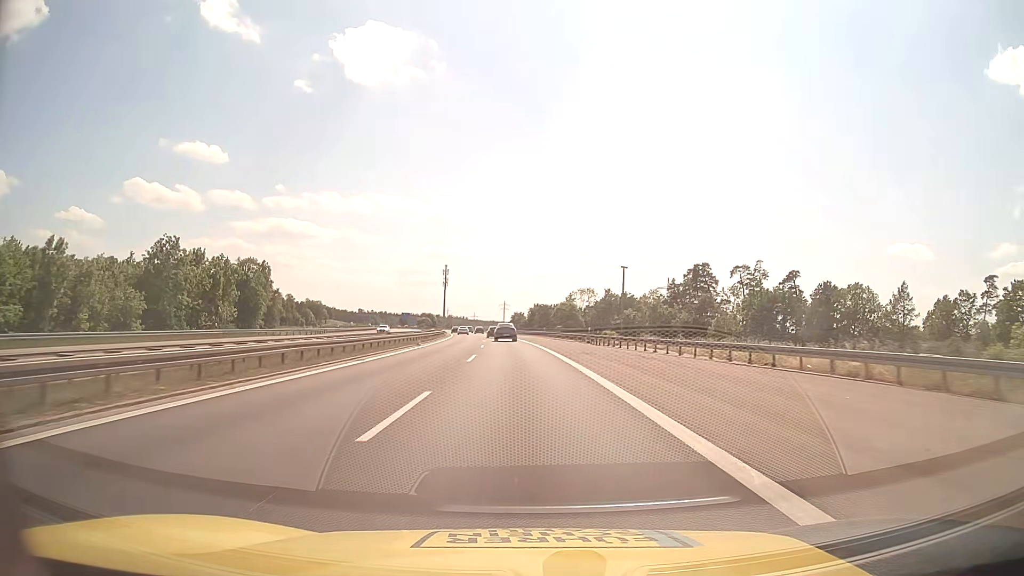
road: motorway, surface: asphalt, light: Day
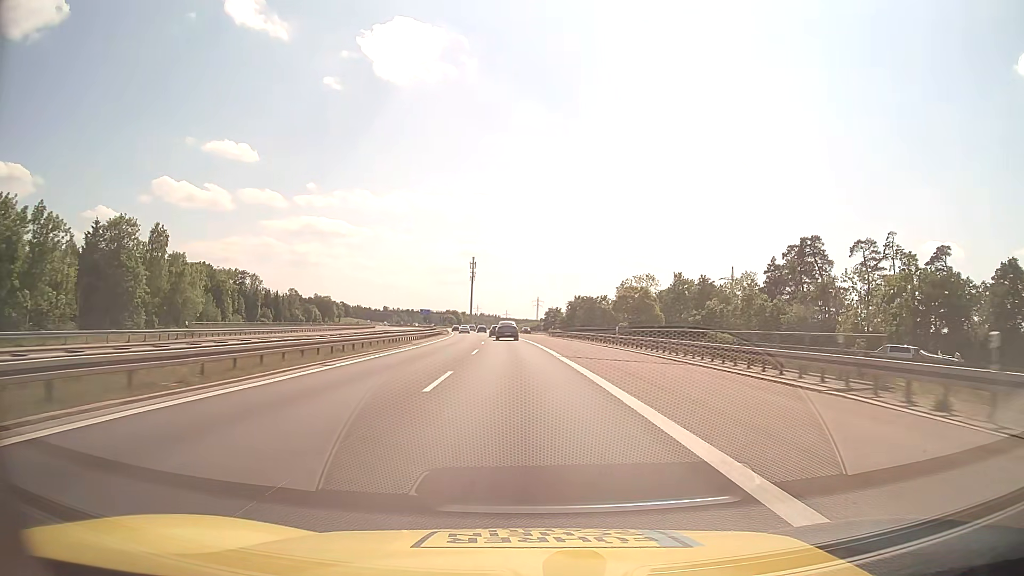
(-1.1, +48.3) m; -3°
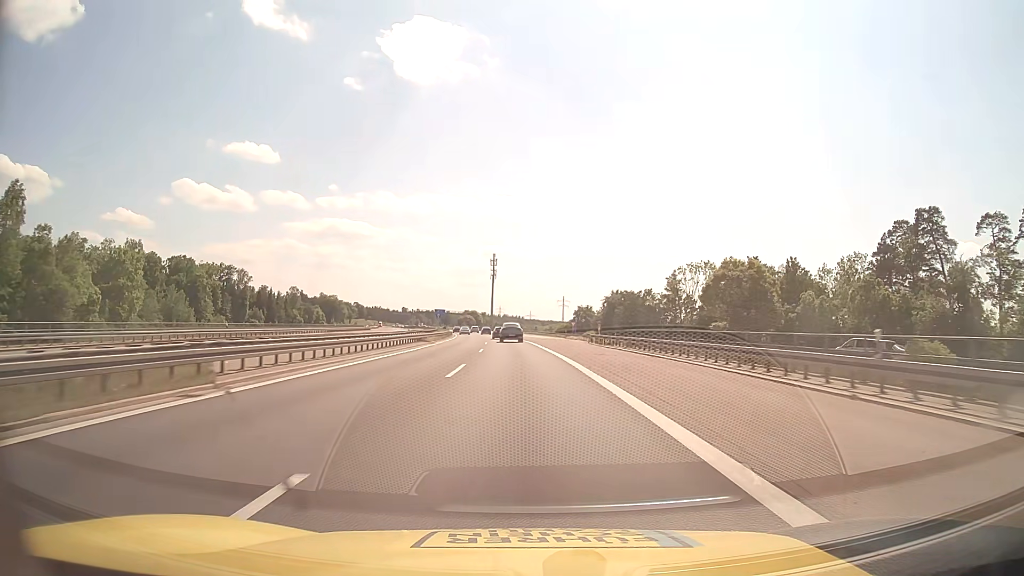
(-0.6, +31.9) m; -2°
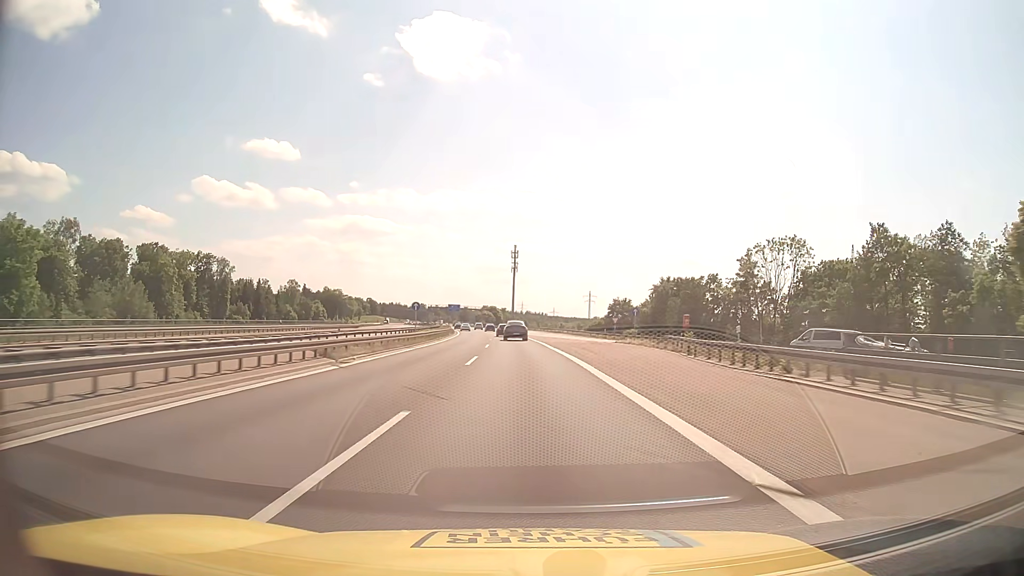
(-0.6, +31.5) m; -2°
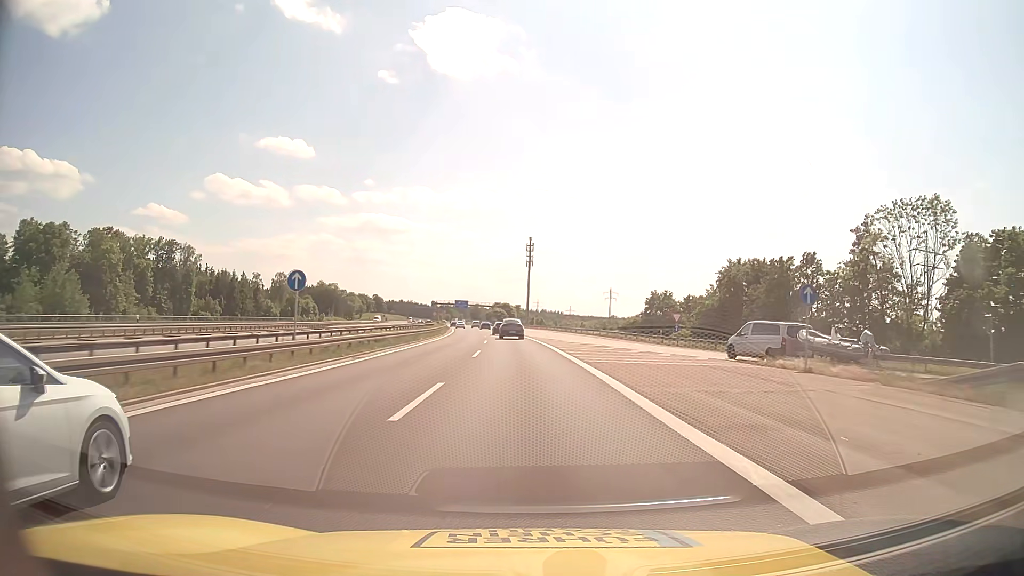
(-0.4, +31.1) m; -1°
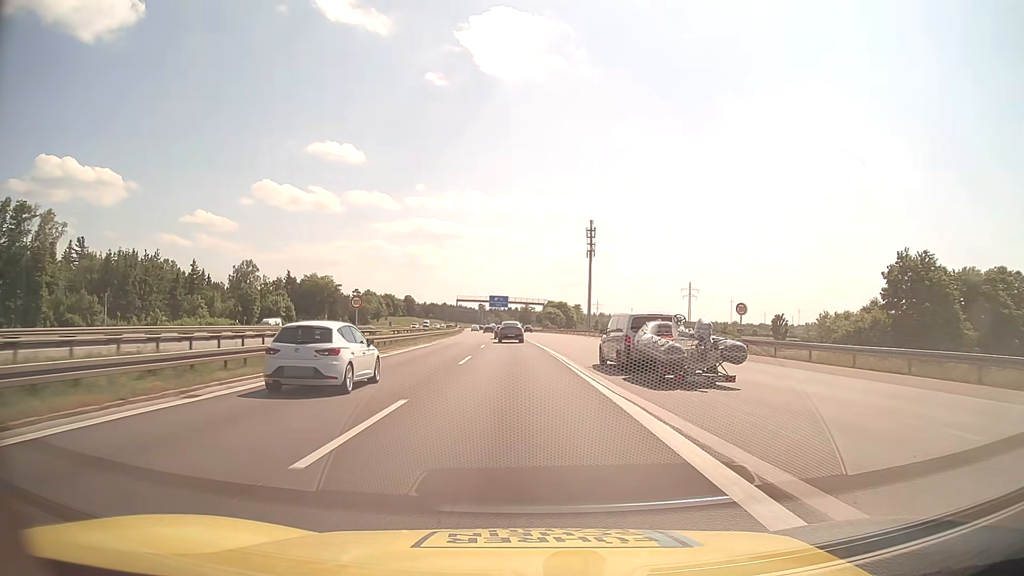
(-2.4, +75.2) m; -5°
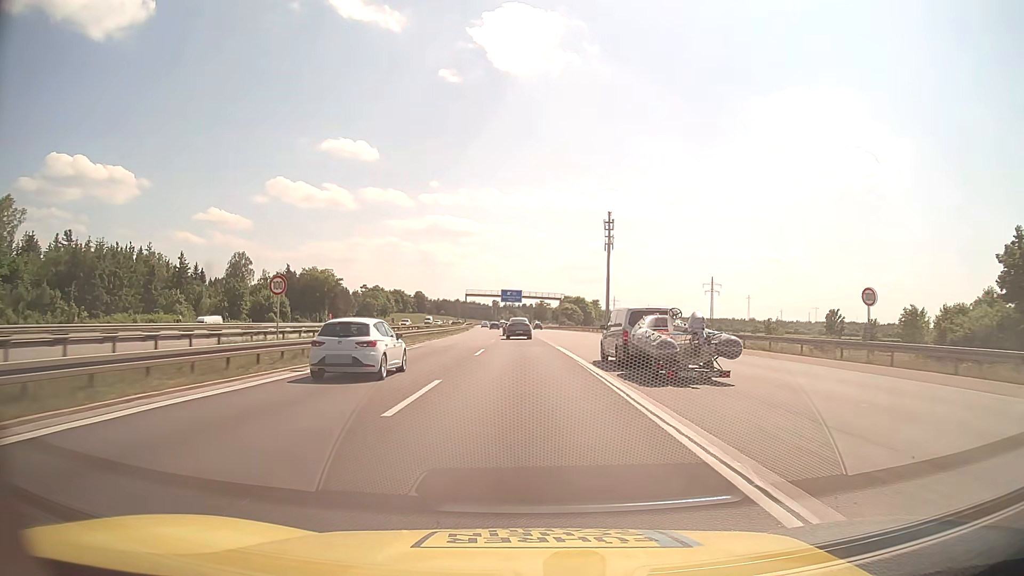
(-0.2, +14.7) m; -1°
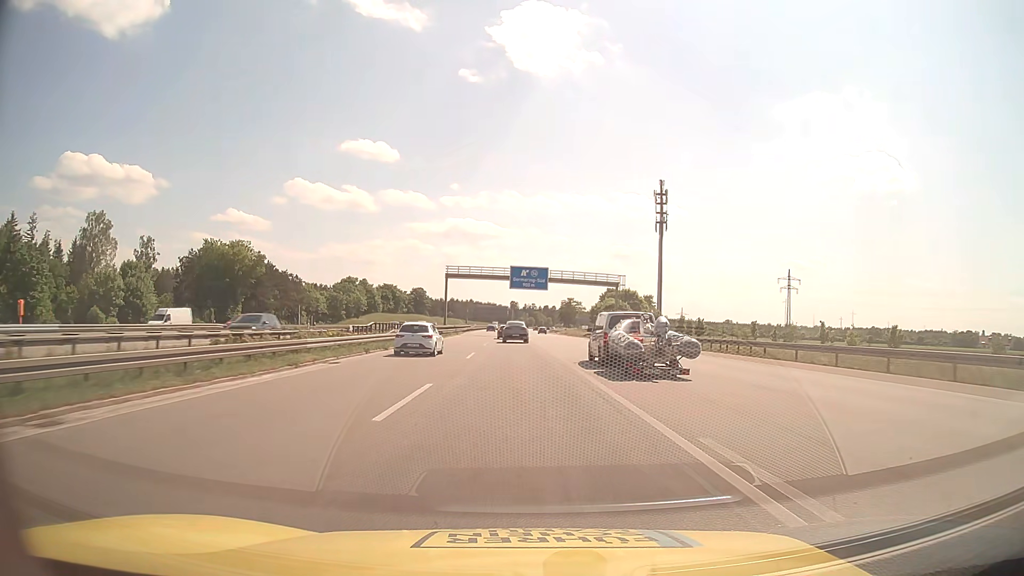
(-1.5, +72.6) m; -2°
(0, +10) (0, +20) (0, +30) (-1, +40) (-1, +50) (-1, +60) (-2, +70) (-2, +80) (-2, +90) (-3, +100) m
